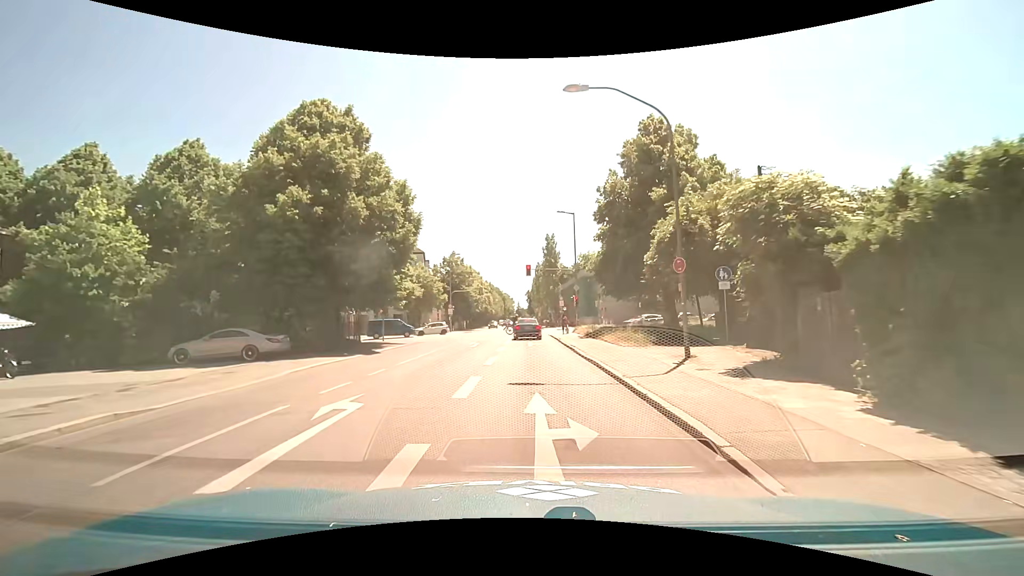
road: secondary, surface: asphalt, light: Day
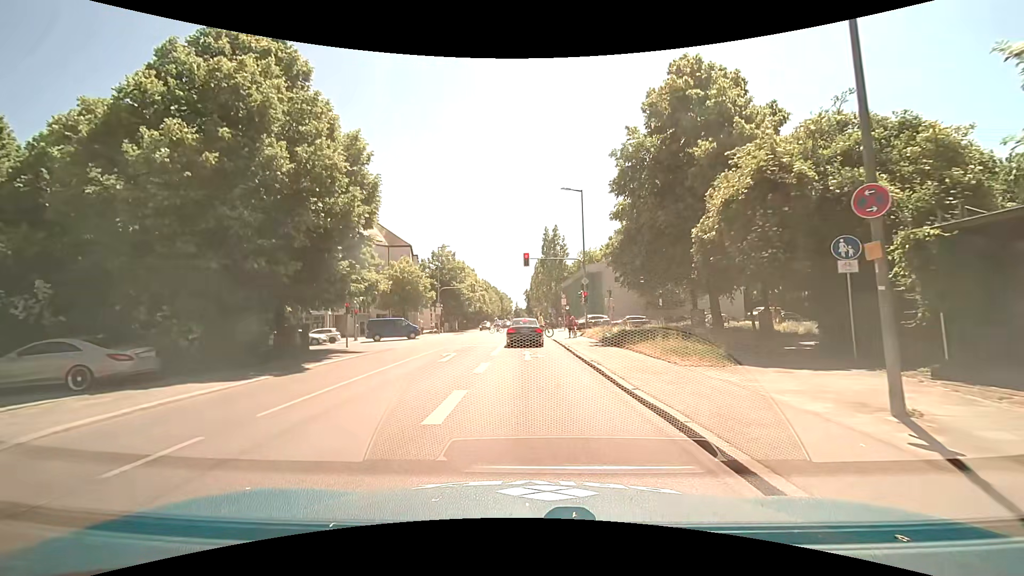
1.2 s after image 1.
(0.0, +7.7) m; 0°
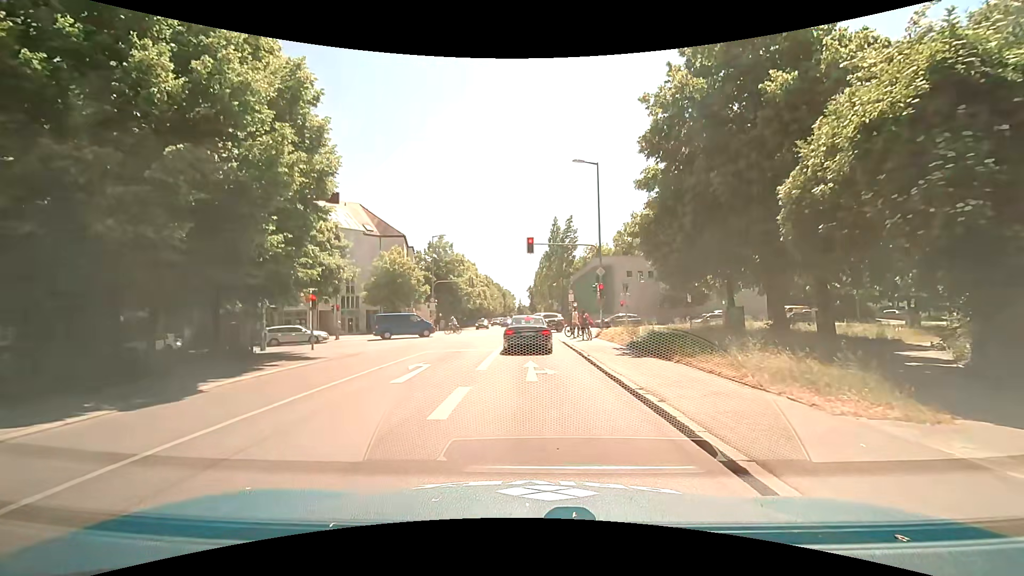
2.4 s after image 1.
(0.0, +5.7) m; 0°
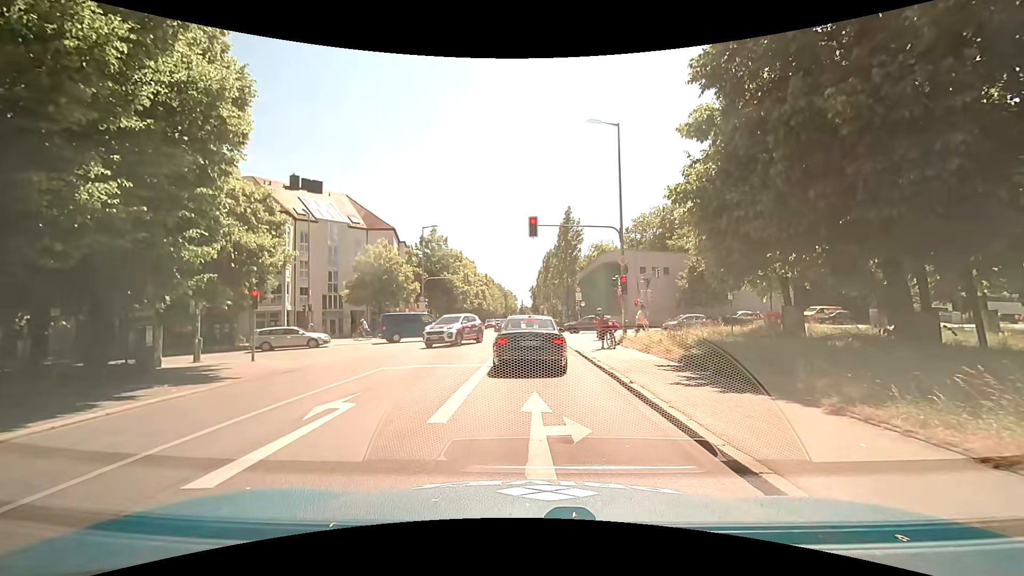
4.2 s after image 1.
(0.0, +6.1) m; -2°
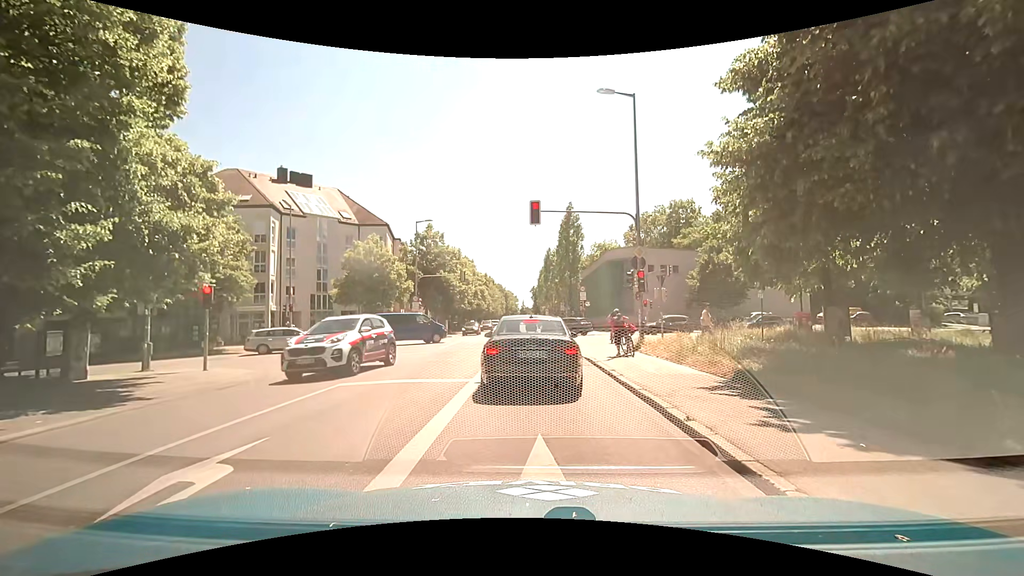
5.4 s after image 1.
(+0.1, +3.2) m; +1°
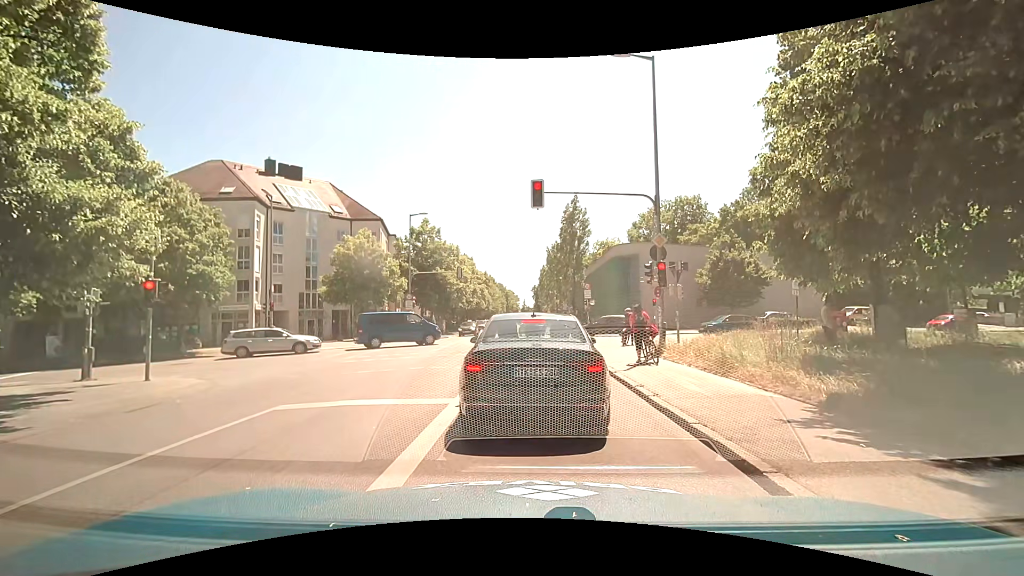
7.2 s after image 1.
(0.0, +2.6) m; -2°
